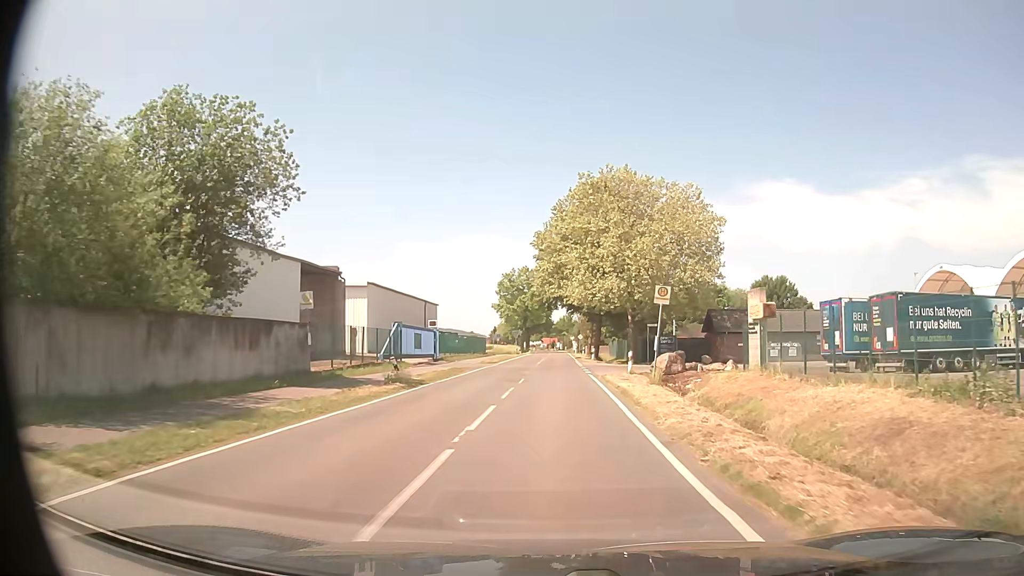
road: tertiary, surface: asphalt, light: Day
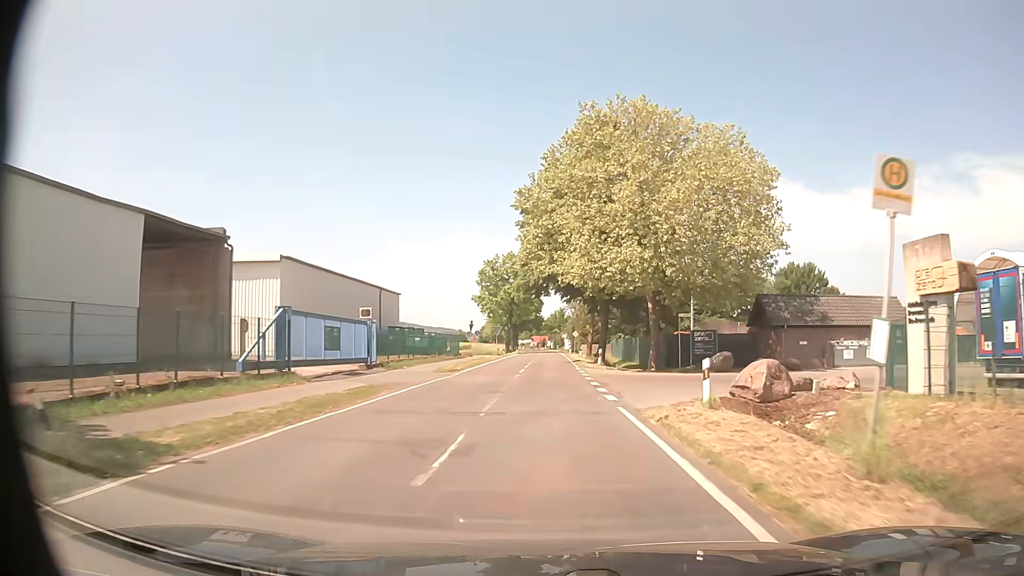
(+0.1, +16.5) m; 0°
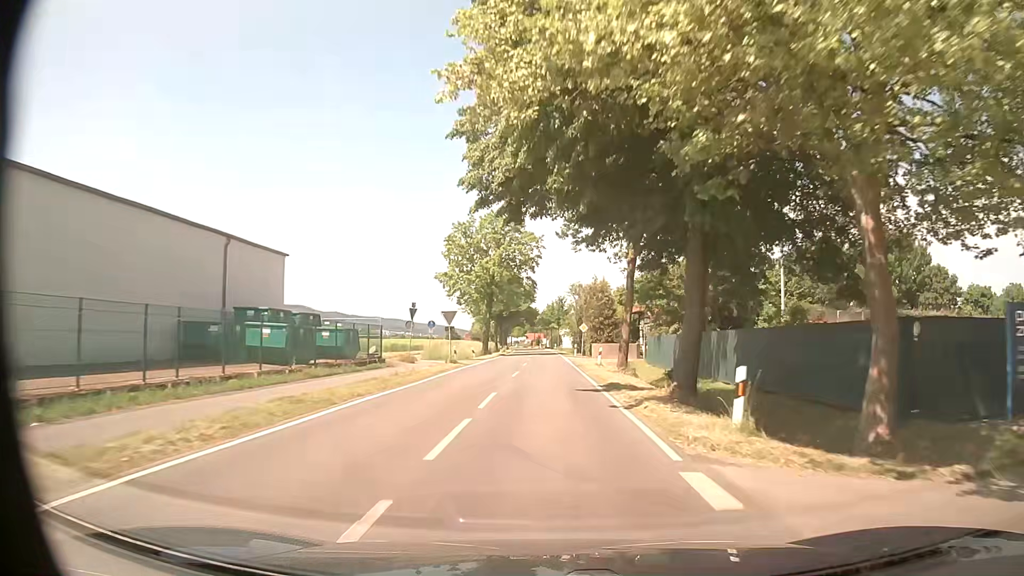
(+0.2, +29.2) m; +1°
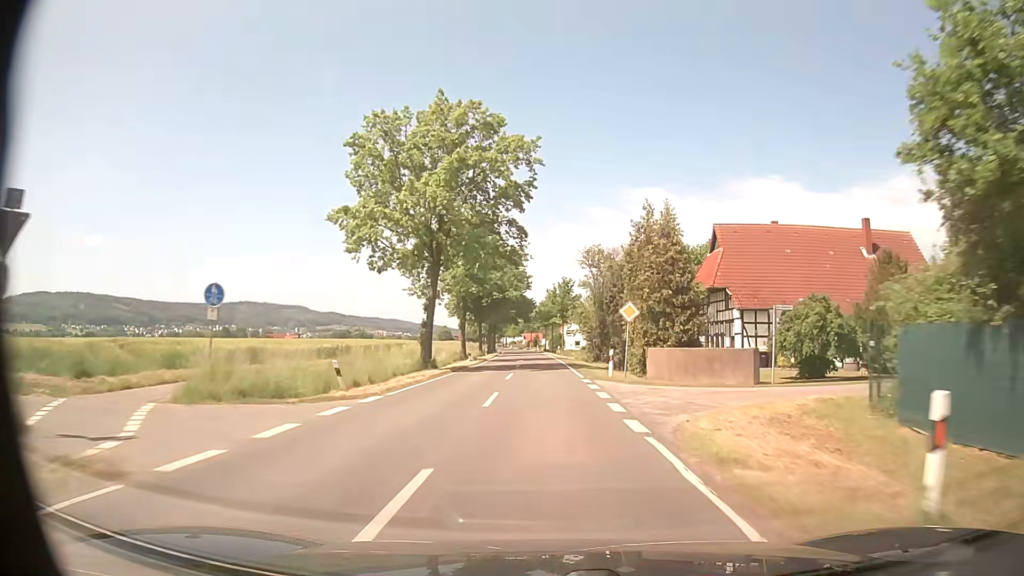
(0.0, +34.1) m; 0°
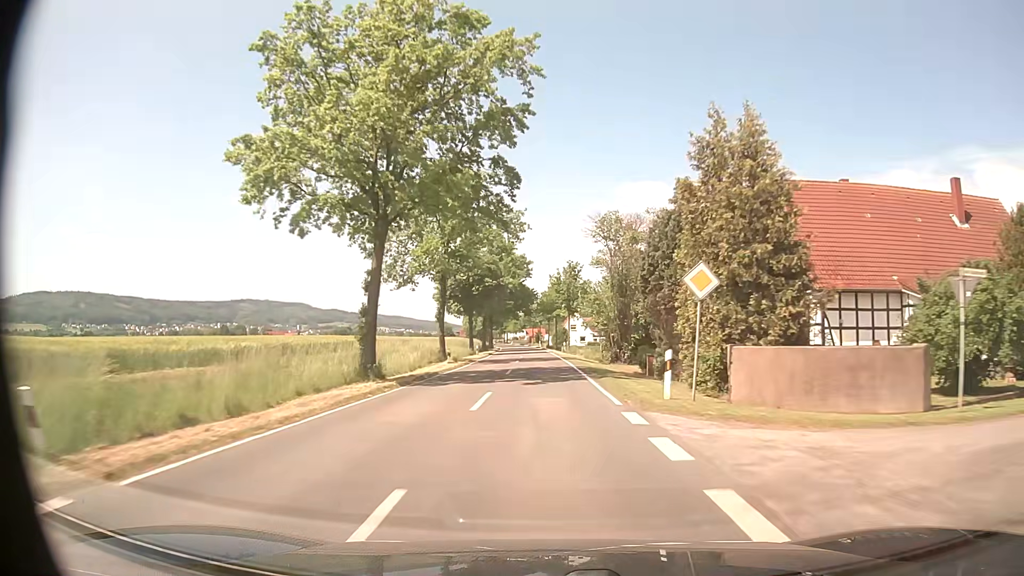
(0.0, +12.3) m; 0°
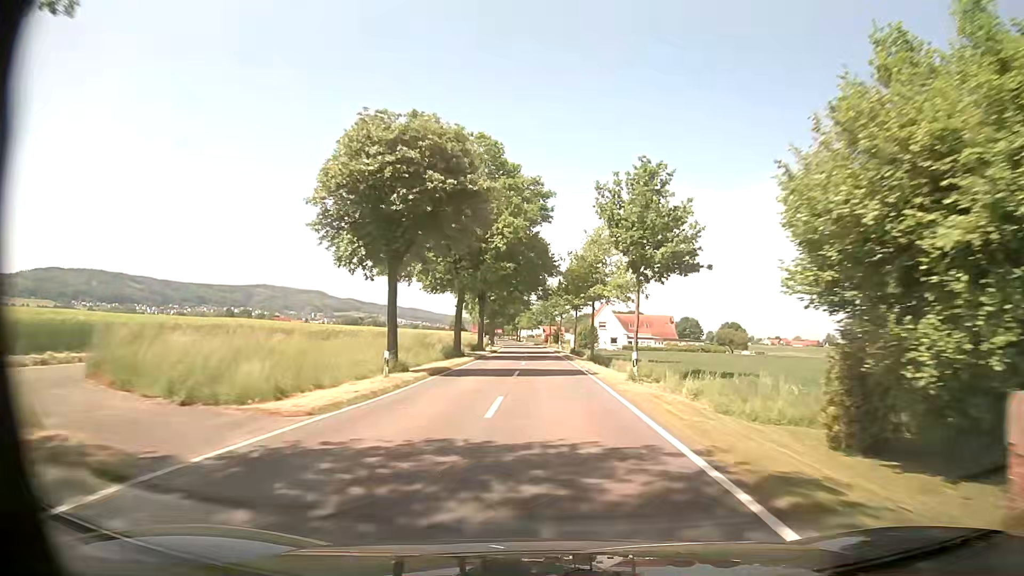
(-0.7, +39.5) m; -1°
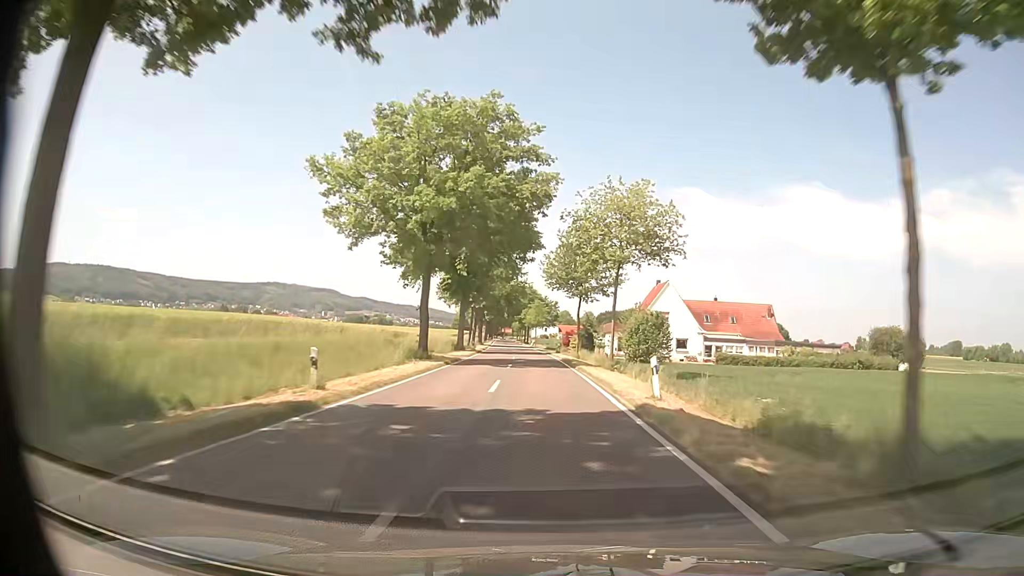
(-0.9, +57.9) m; -1°
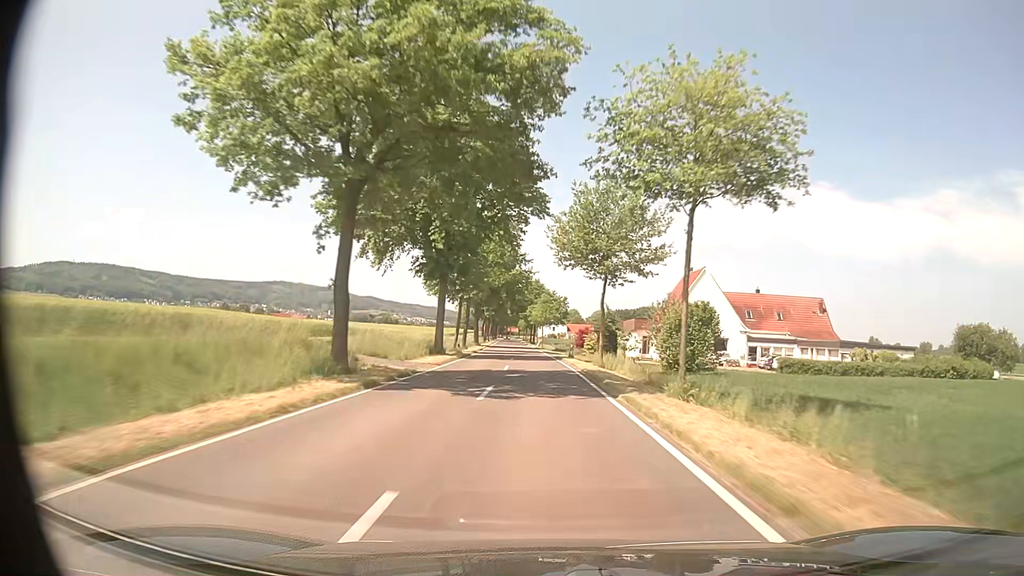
(-0.1, +15.2) m; -1°
(0, +10) (0, +20) (0, +30) (-1, +40) (-1, +50) (-1, +60) (-2, +70) (-2, +80) (-3, +90) (-4, +100) m
